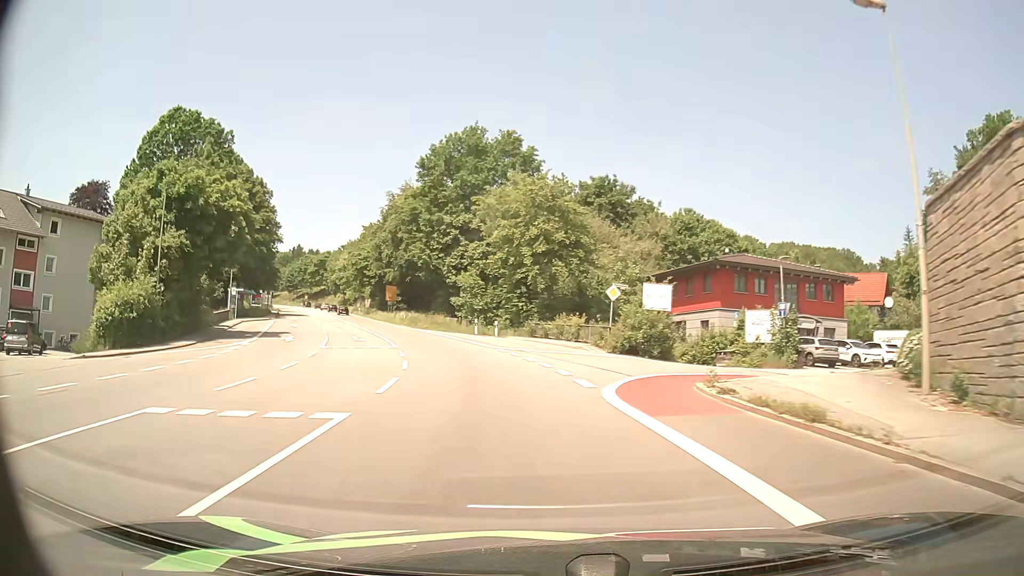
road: primary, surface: asphalt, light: Day
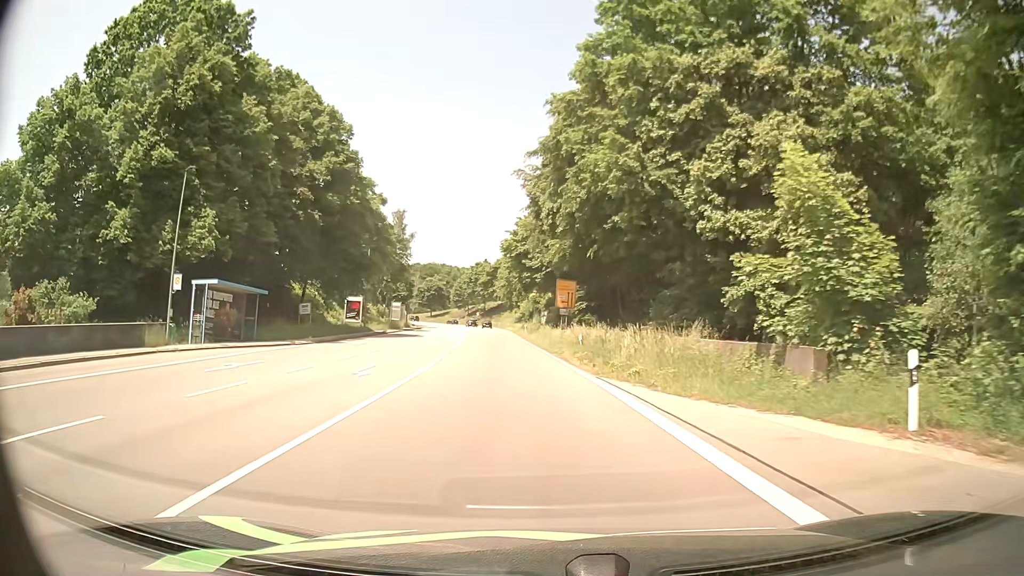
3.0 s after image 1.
(-7.3, +40.9) m; -17°
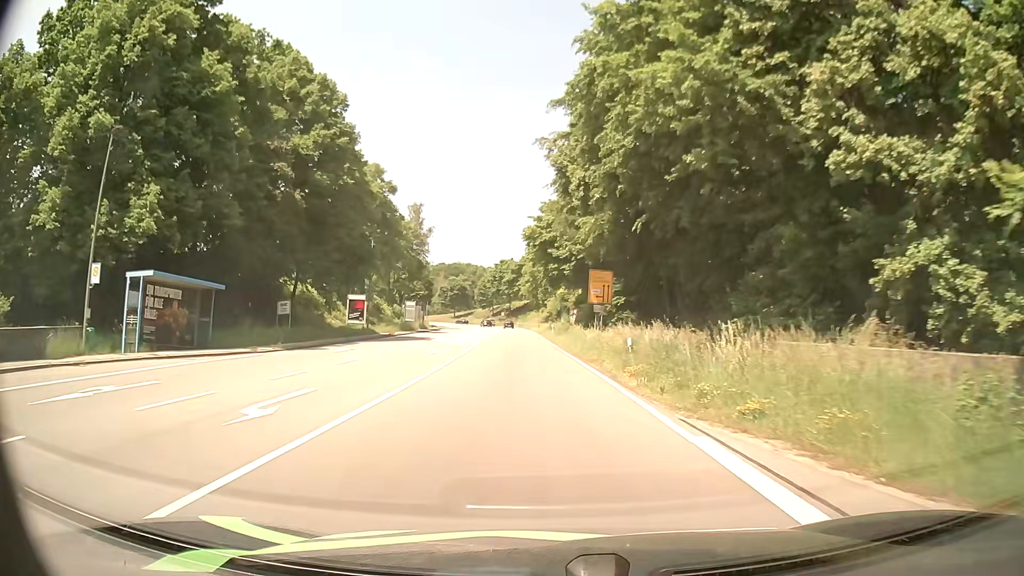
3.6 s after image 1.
(-0.2, +8.3) m; -2°
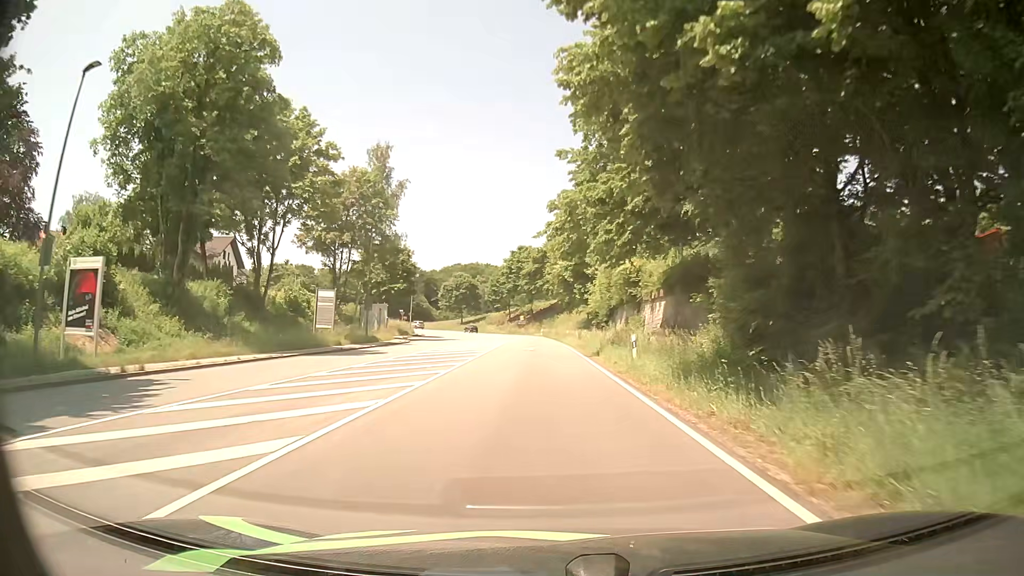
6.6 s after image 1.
(-1.6, +41.8) m; -2°
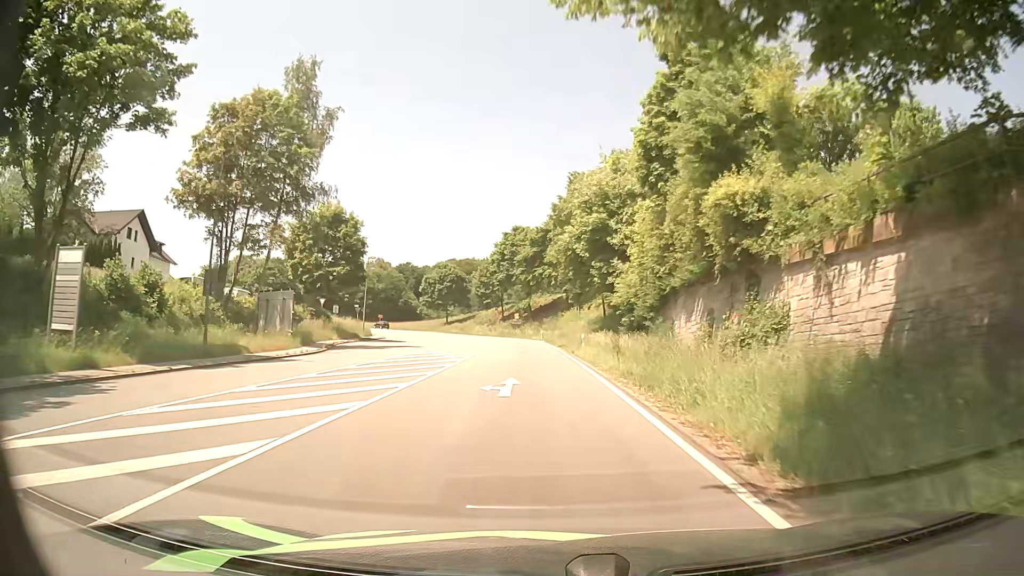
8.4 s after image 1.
(-0.1, +25.1) m; 0°
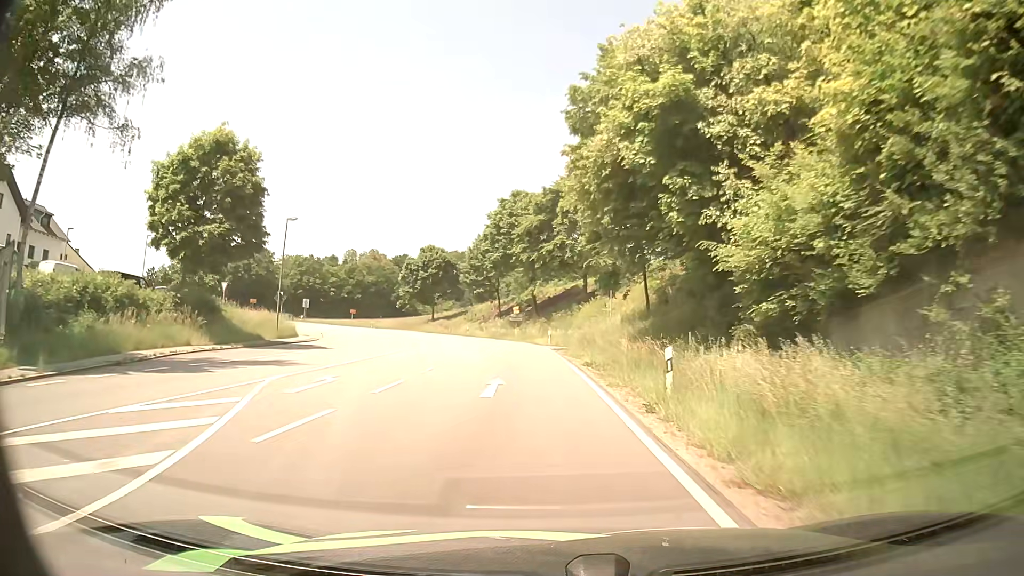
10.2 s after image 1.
(0.0, +25.2) m; 0°
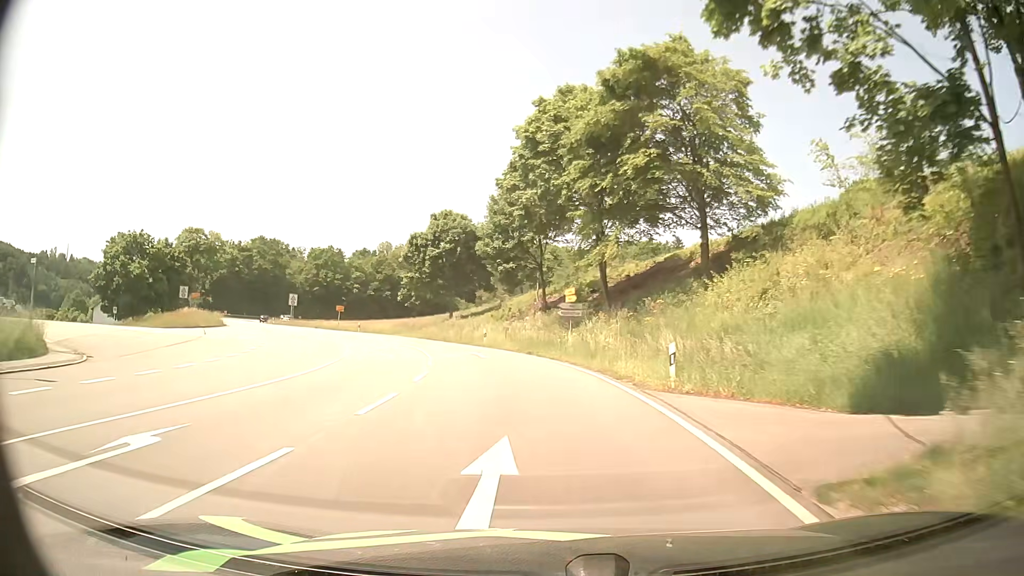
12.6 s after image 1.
(-1.3, +33.7) m; -5°
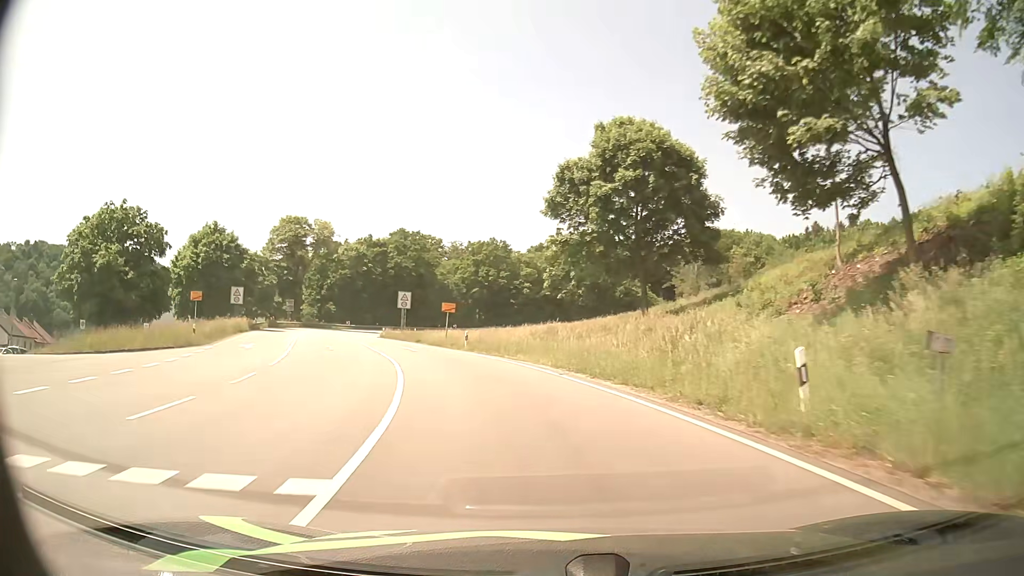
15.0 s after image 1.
(-4.2, +33.3) m; -16°
(-1, +10) (-2, +20) (-5, +29) (-8, +39) (-12, +48) (-16, +57) (-19, +67) (-22, +77) (-23, +86) (-23, +96) m
